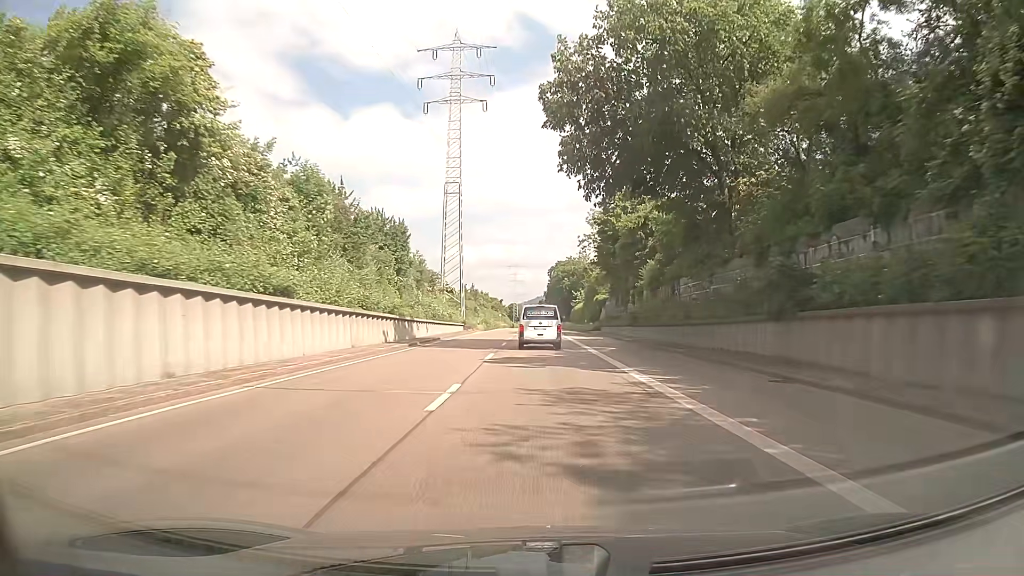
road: trunk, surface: asphalt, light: Day
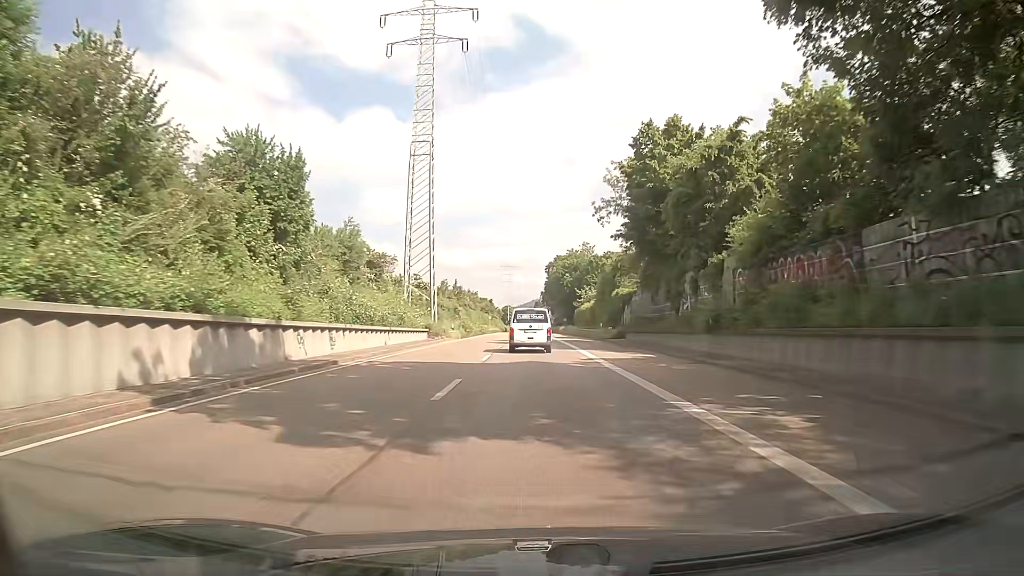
(+0.2, +22.4) m; 0°
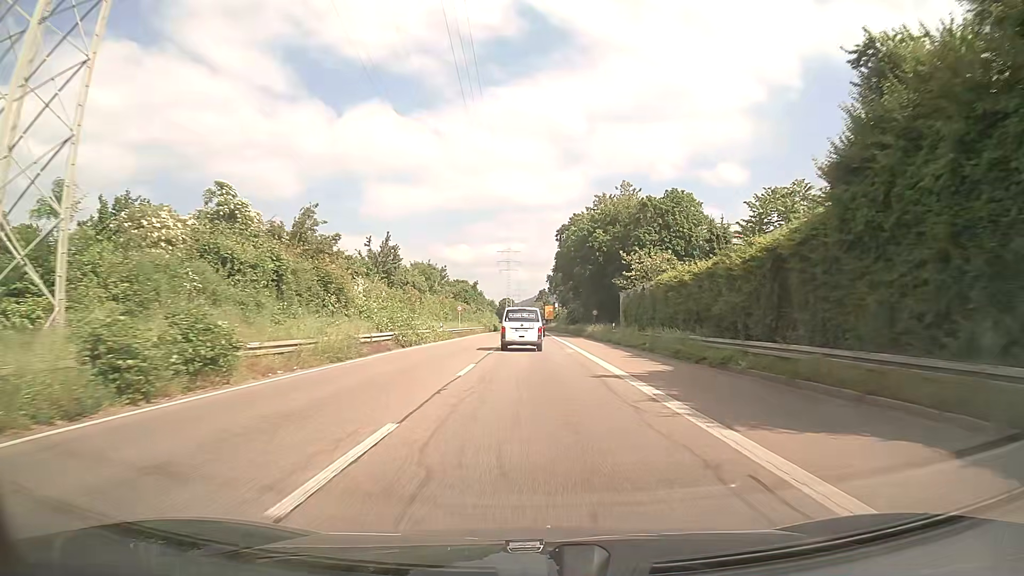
(0.0, +55.3) m; 0°
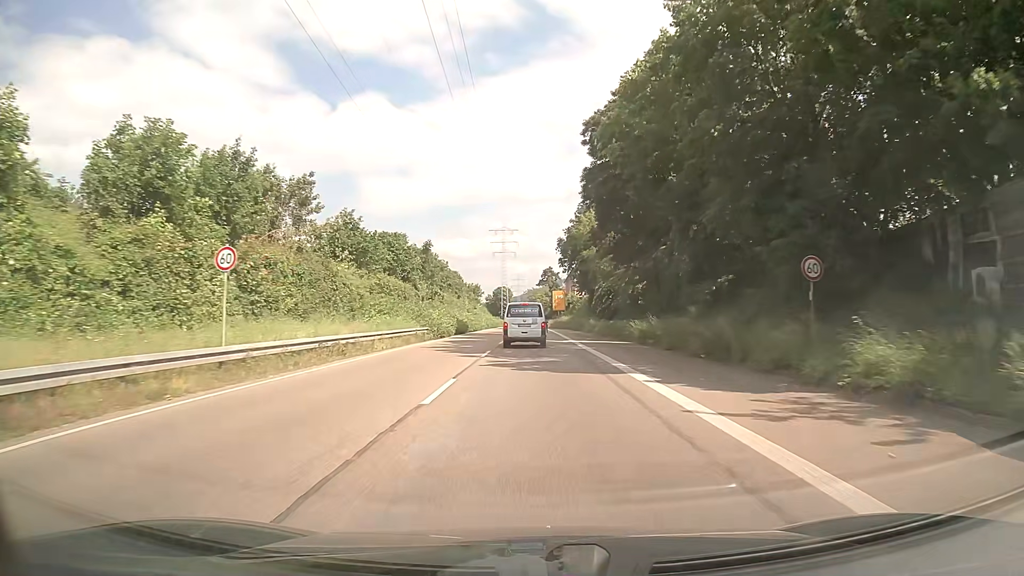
(-0.1, +54.1) m; 0°
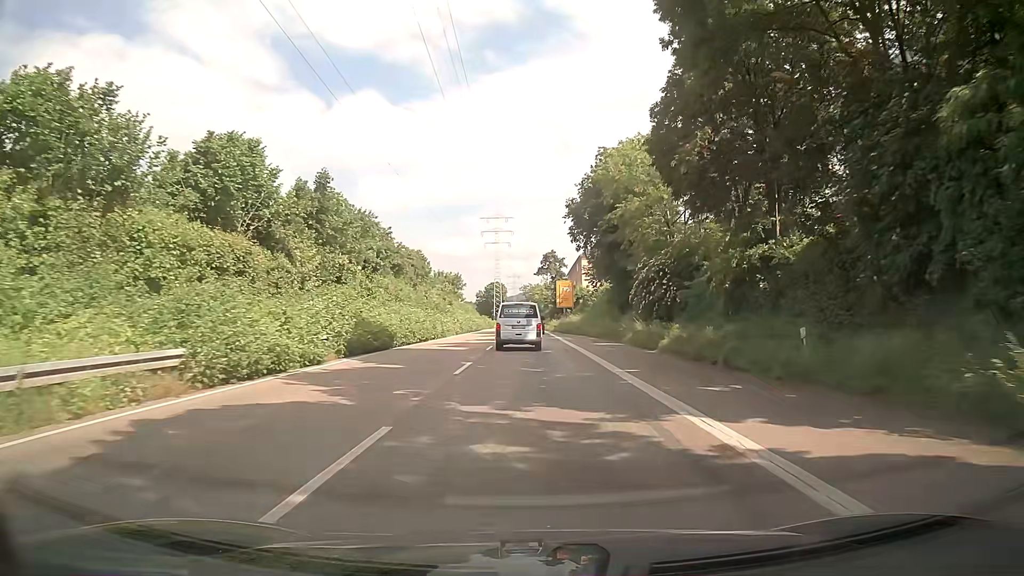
(+0.1, +30.4) m; 0°
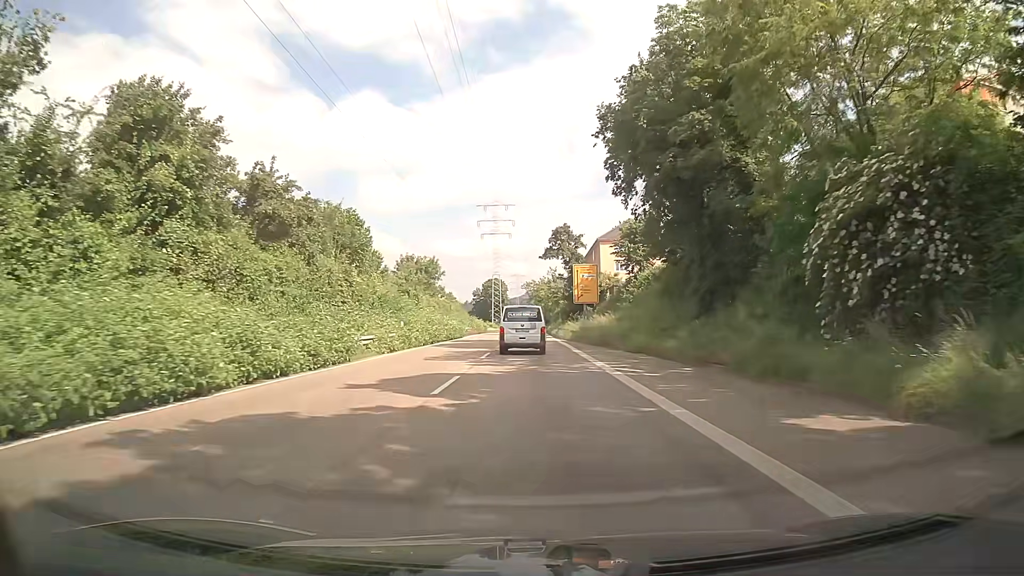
(-0.1, +27.8) m; 0°
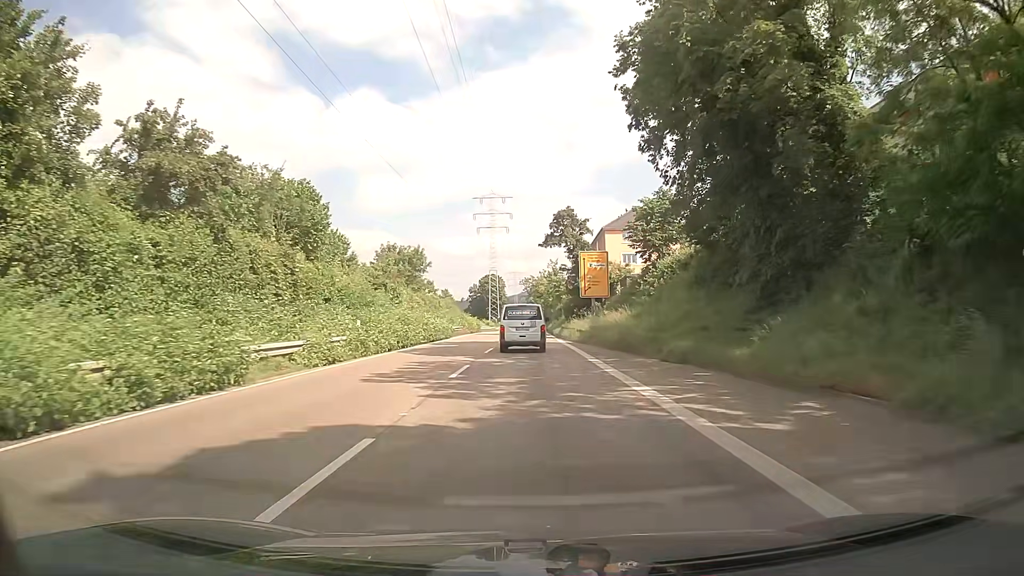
(0.0, +8.9) m; 0°
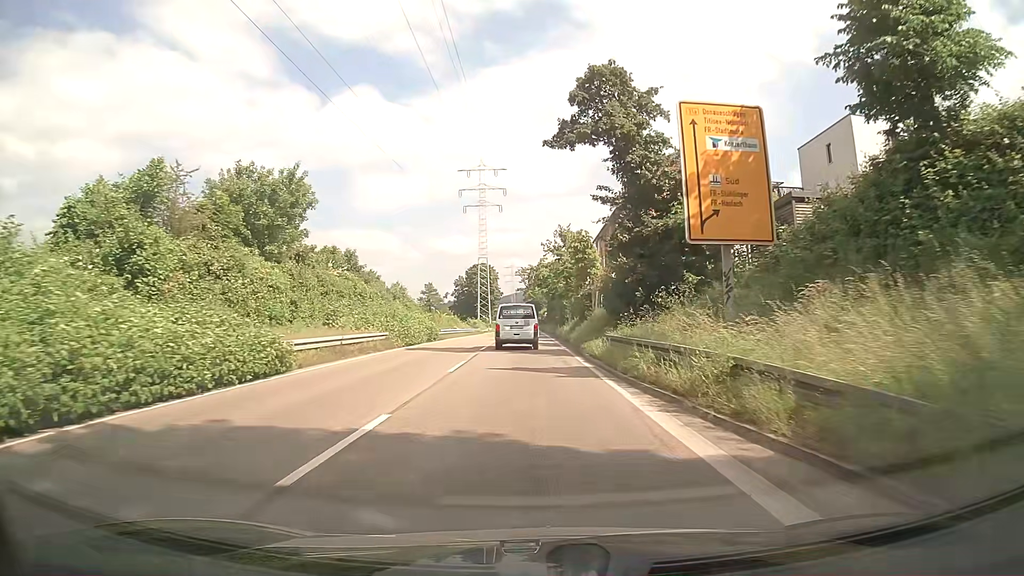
(+0.1, +34.2) m; 0°
(0, +10) (0, +20) (0, +30) (0, +40) (-1, +50) (-1, +60) (-1, +70) (-1, +80) (-1, +90) (-1, +100) m
